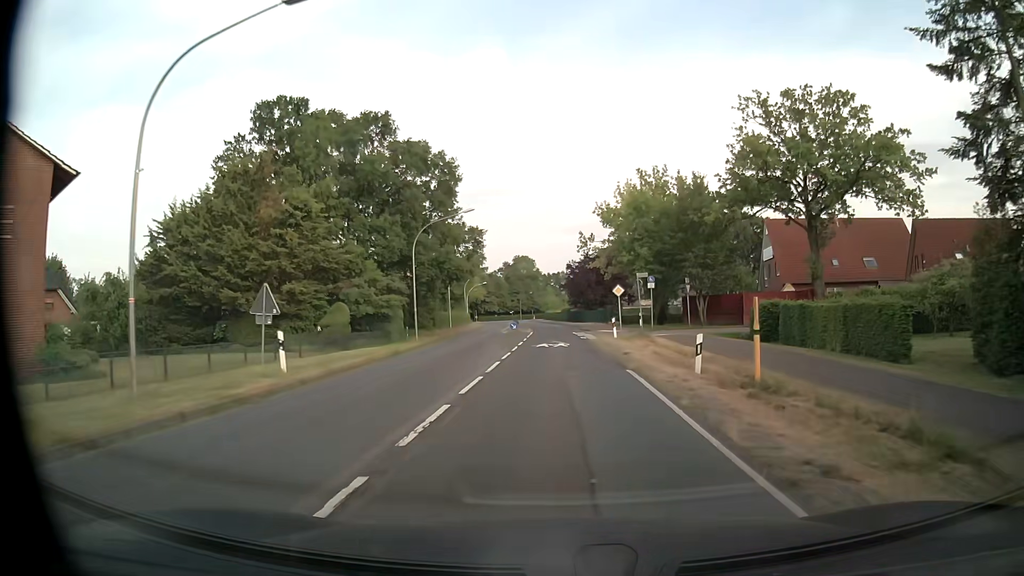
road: secondary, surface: asphalt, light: Day
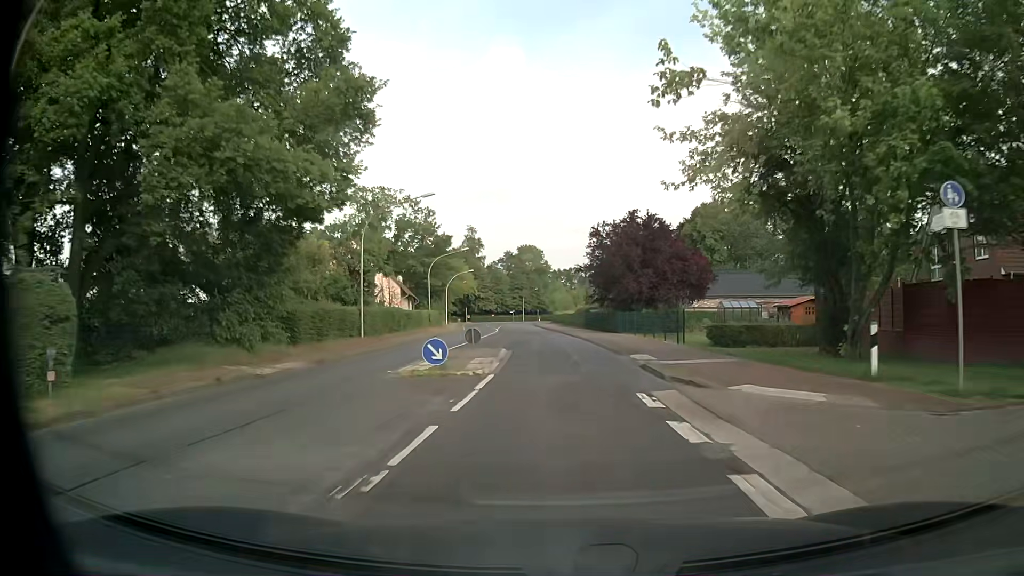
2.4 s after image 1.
(-0.1, +33.5) m; -1°
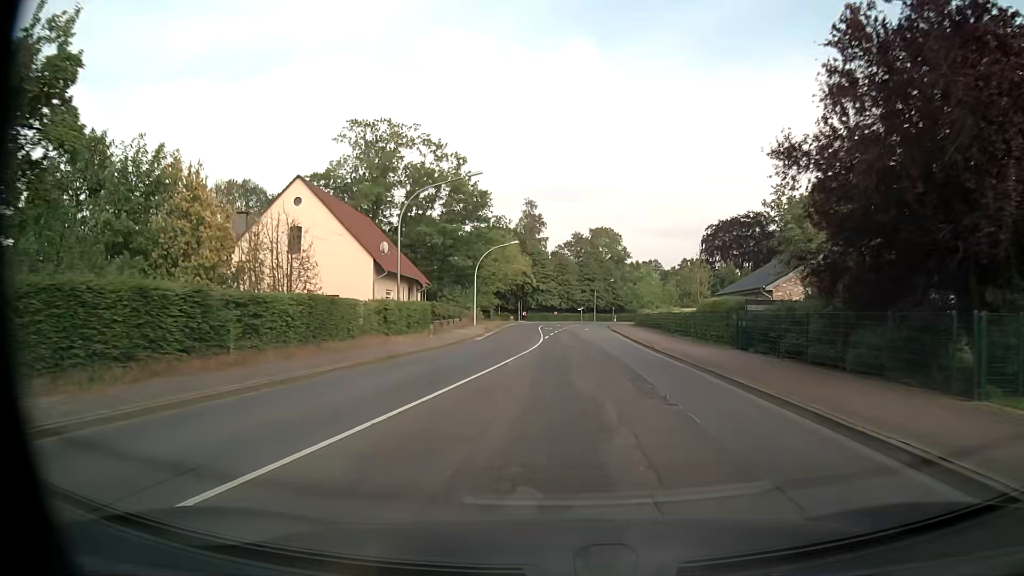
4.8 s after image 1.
(-1.3, +33.4) m; -6°
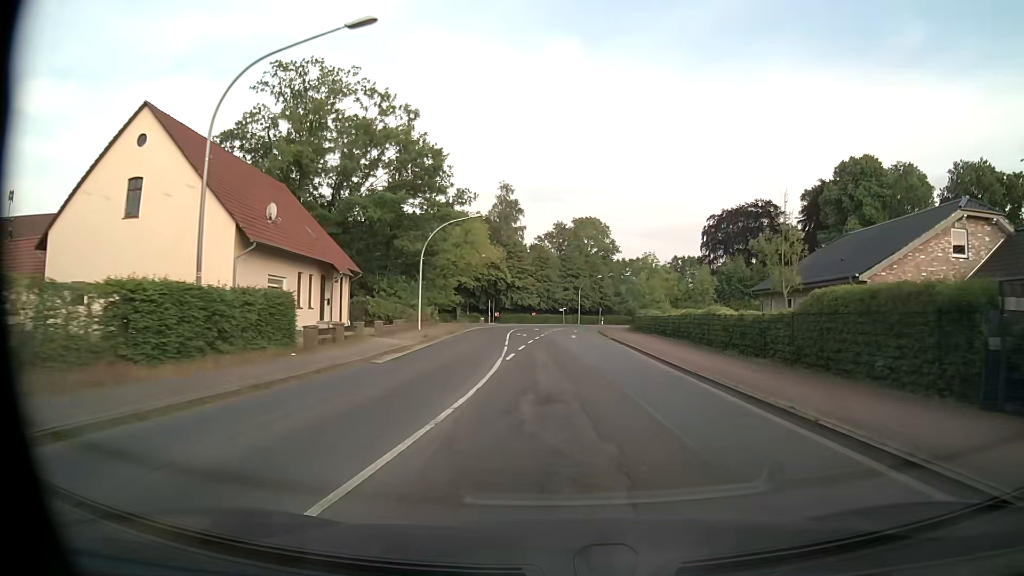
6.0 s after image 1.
(+0.2, +16.8) m; +2°
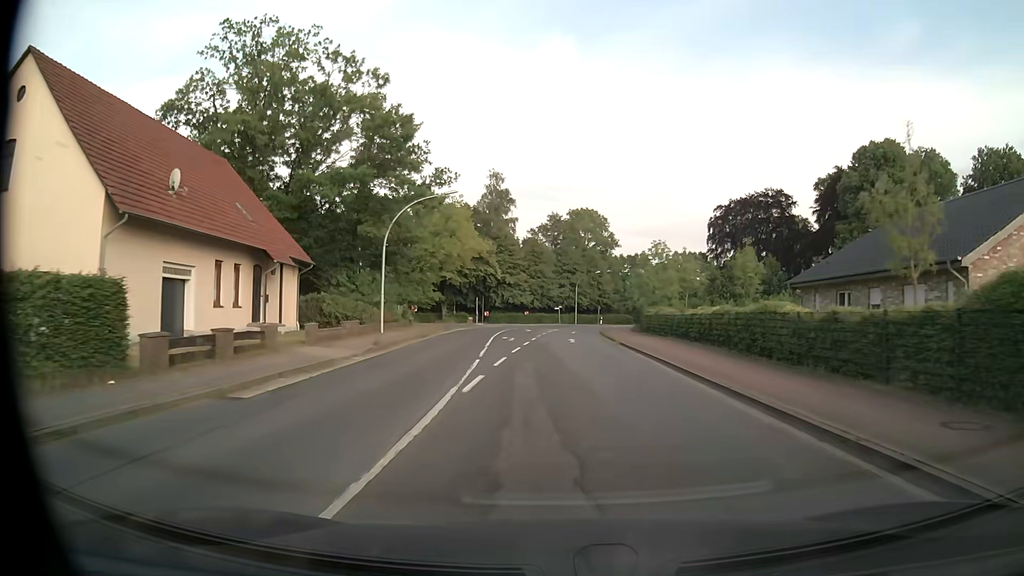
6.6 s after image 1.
(0.0, +8.4) m; 0°
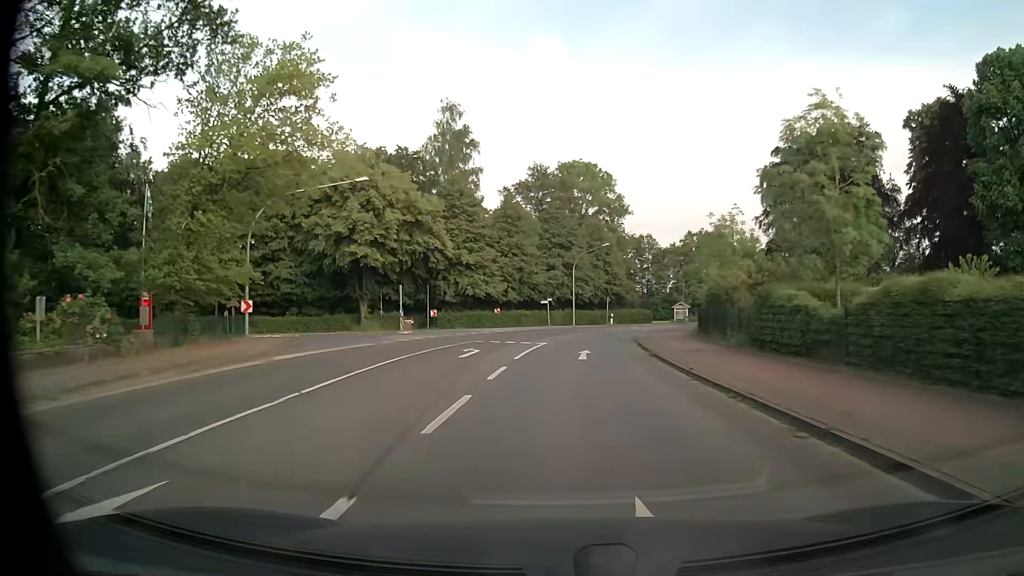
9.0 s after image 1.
(+0.3, +33.6) m; +1°
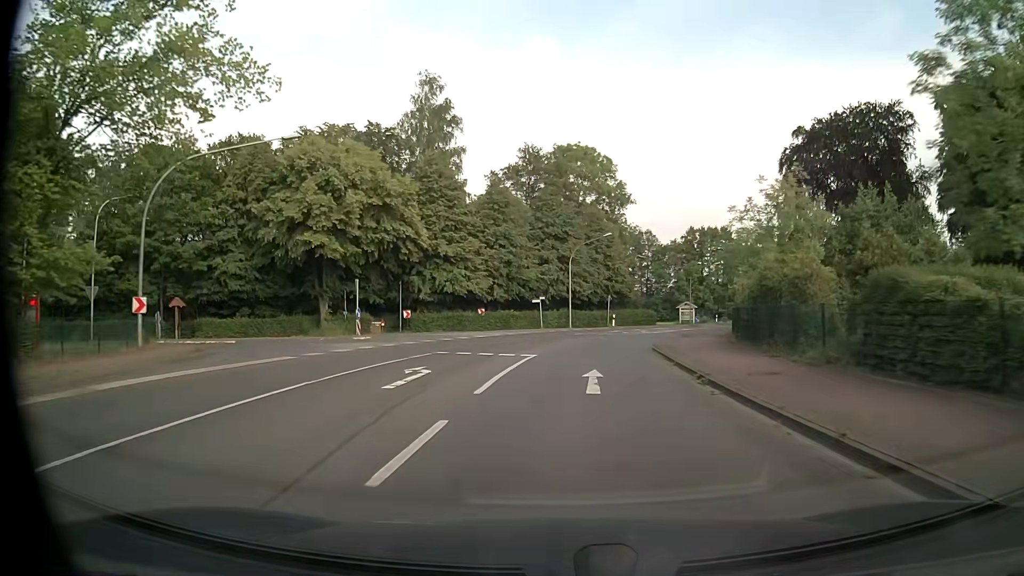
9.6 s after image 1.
(0.0, +8.4) m; 0°
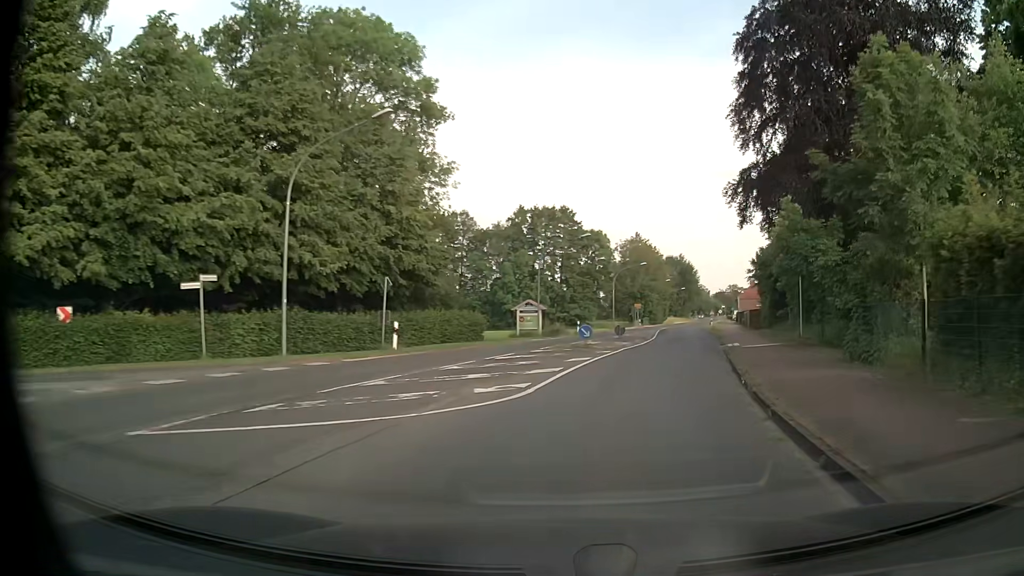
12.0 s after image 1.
(+3.2, +33.4) m; +15°
(+1, +10) (+3, +20) (+5, +30) (+7, +39) (+10, +49) (+12, +59) (+14, +69) (+16, +78) (+19, +88) (+21, +98) m
